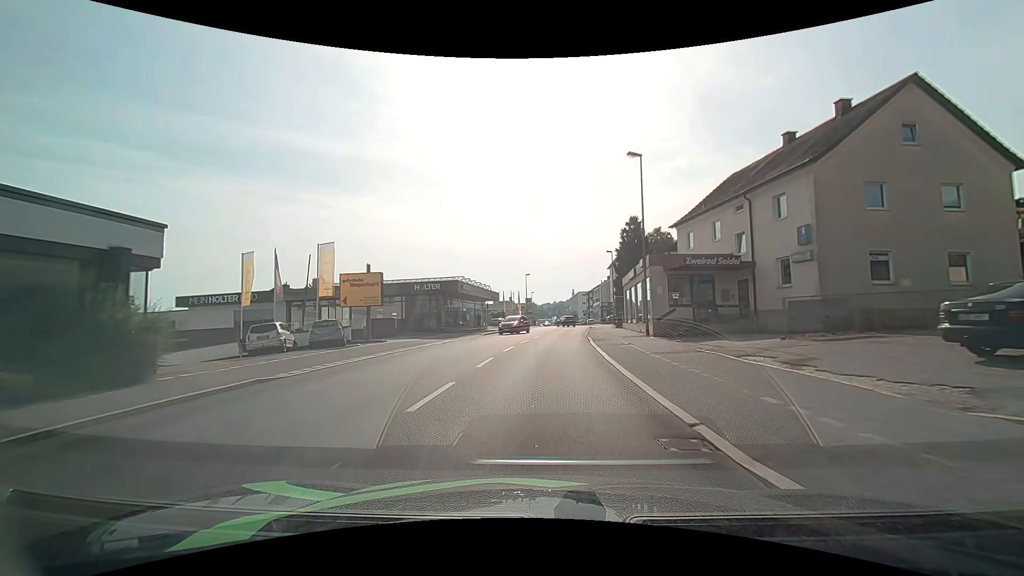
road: tertiary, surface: asphalt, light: Day
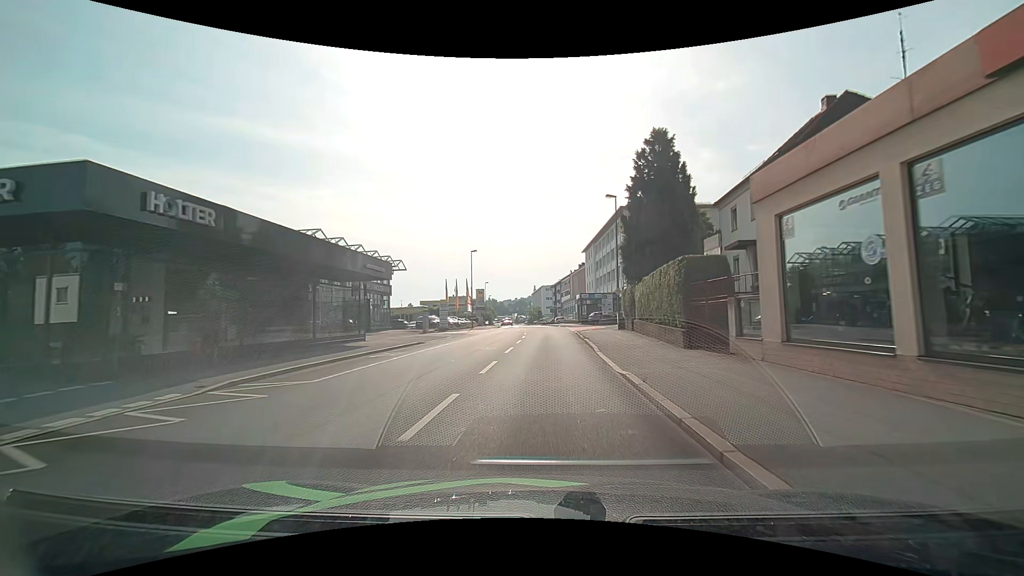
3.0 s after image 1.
(+1.1, +31.4) m; +4°
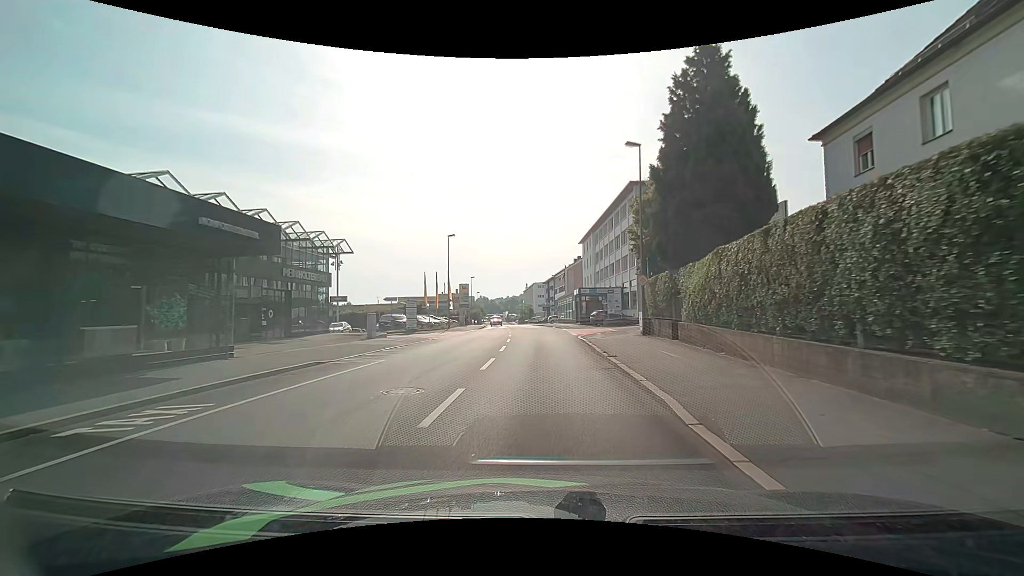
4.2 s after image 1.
(+0.1, +11.3) m; +2°
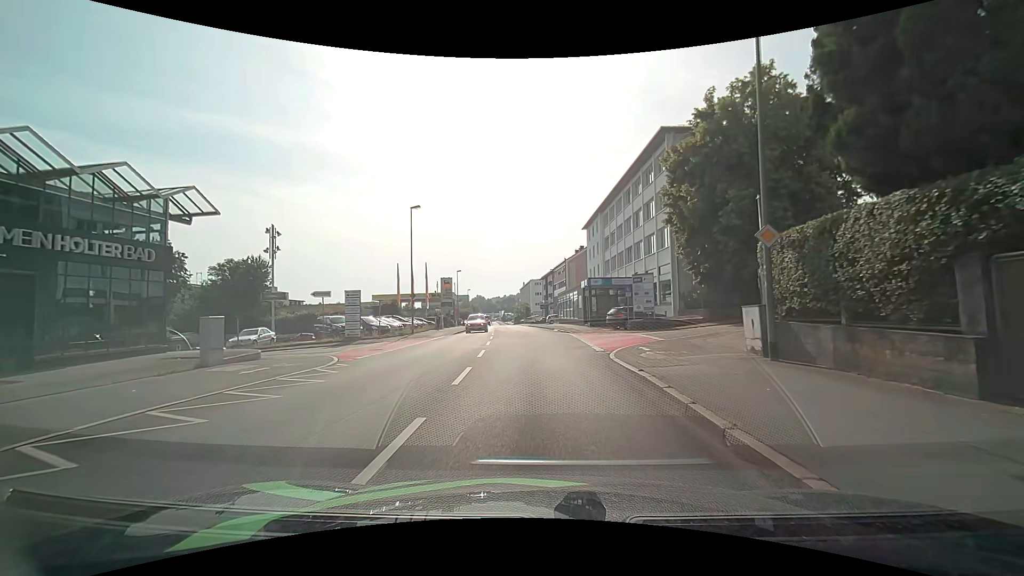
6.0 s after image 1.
(-0.1, +14.2) m; 0°
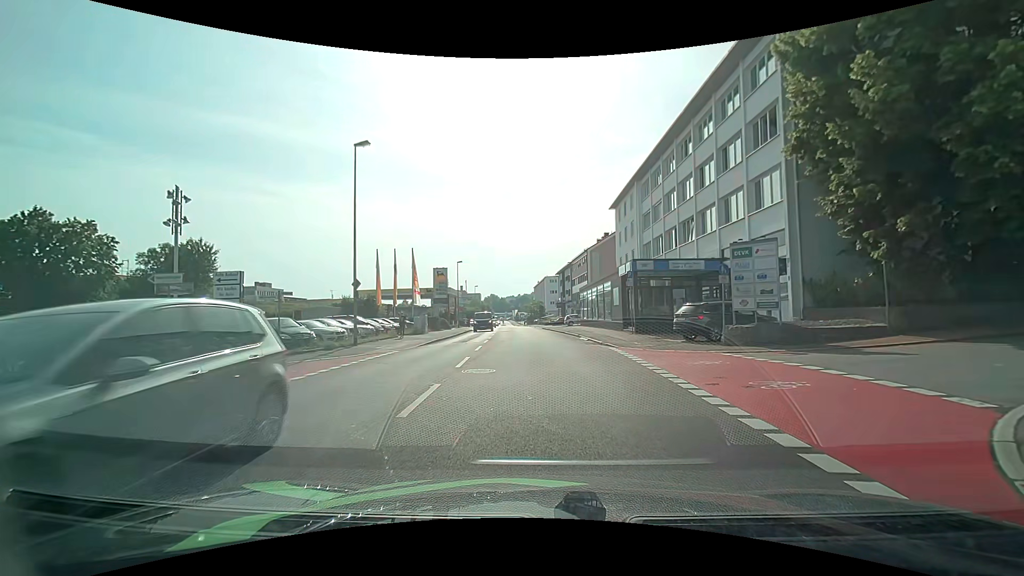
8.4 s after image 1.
(-0.3, +14.7) m; -2°
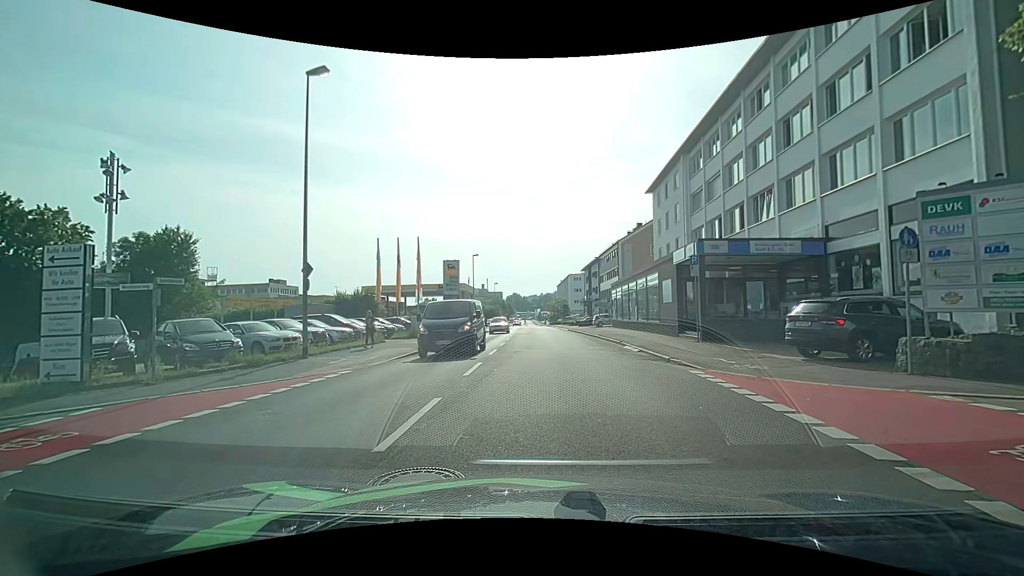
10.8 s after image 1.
(-0.1, +7.3) m; -4°
